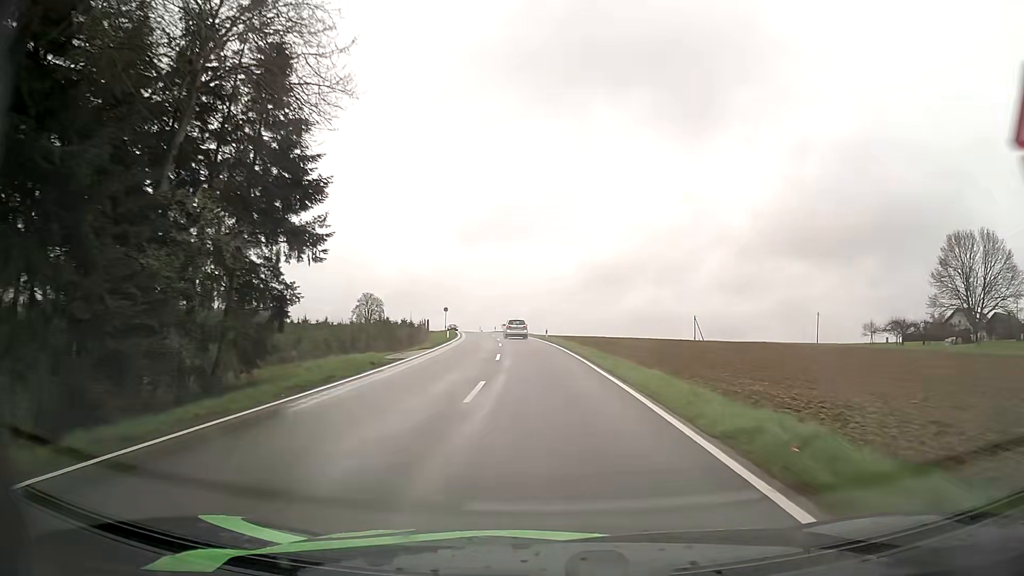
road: tertiary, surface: asphalt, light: Day
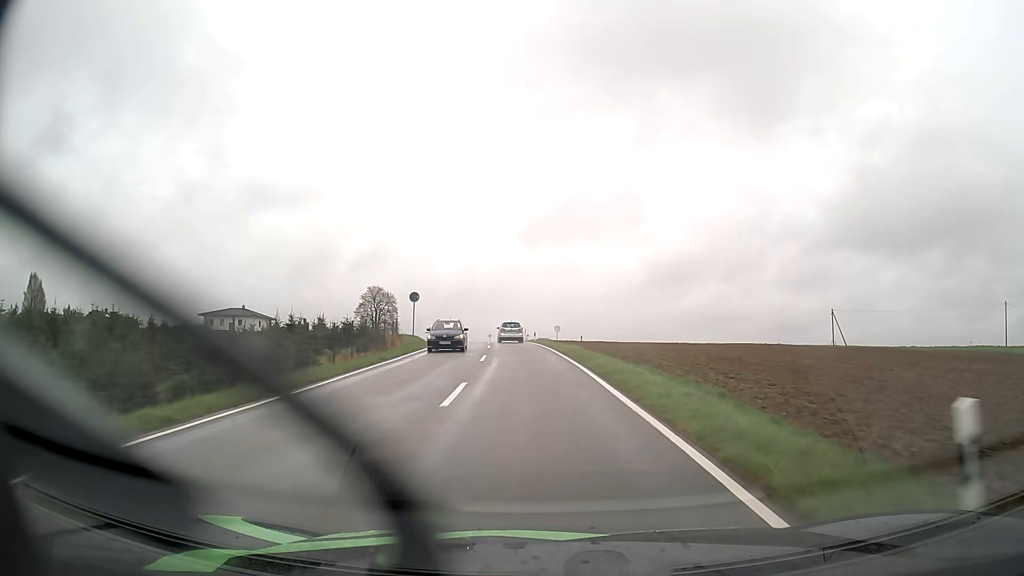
(-2.2, +50.1) m; -5°
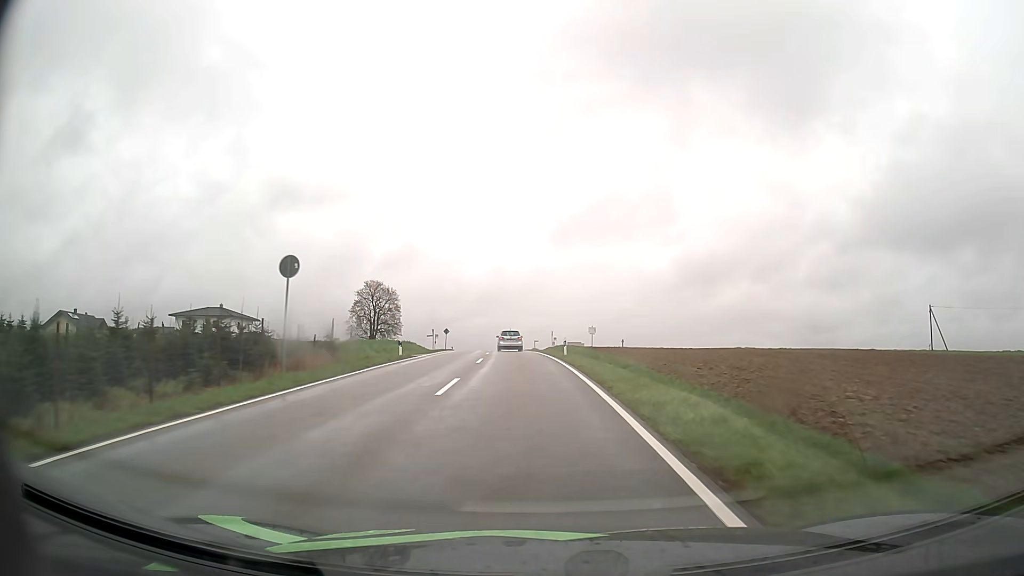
(-0.5, +23.1) m; -2°
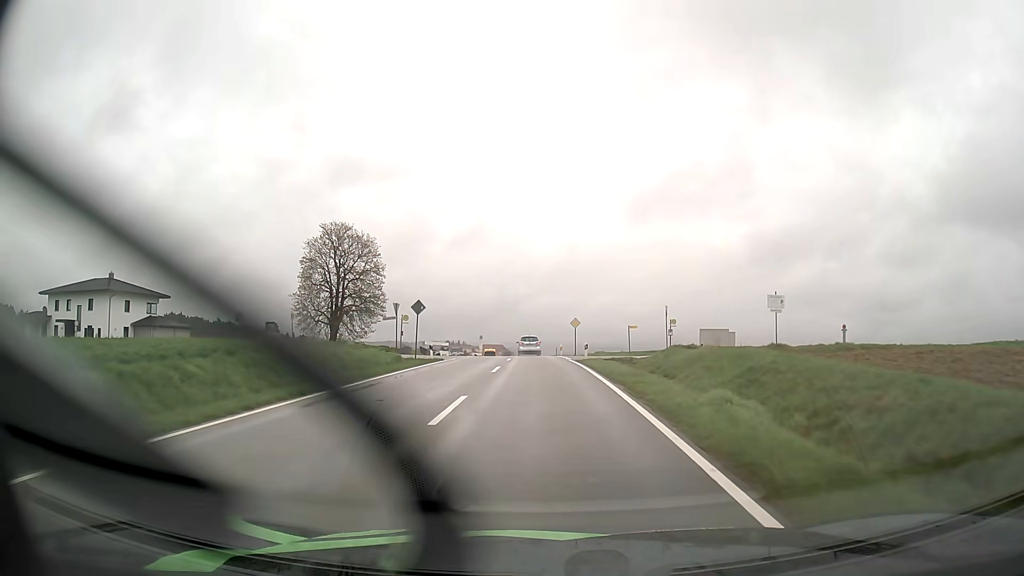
(-2.9, +52.9) m; -6°
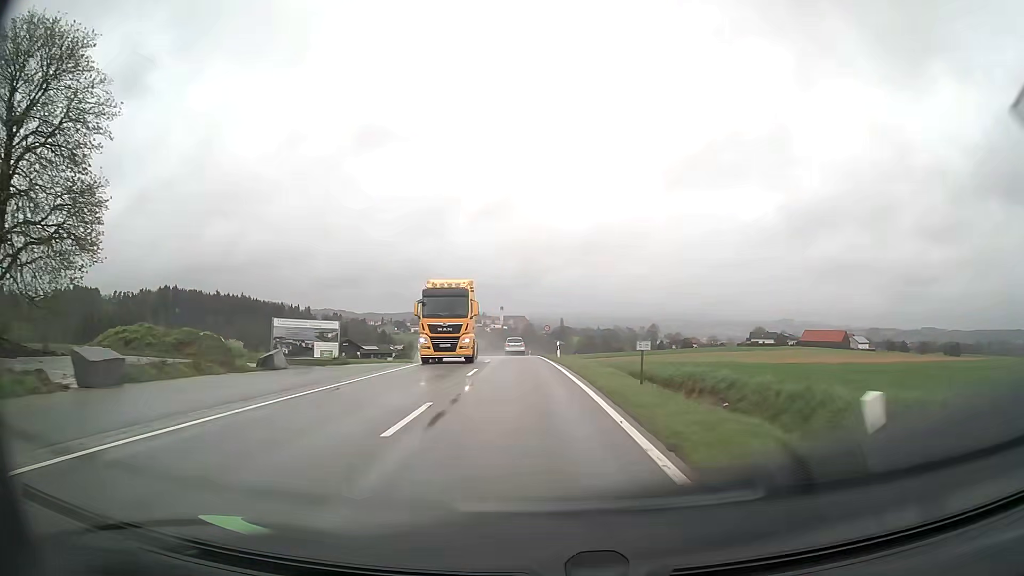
(-0.8, +50.1) m; -2°
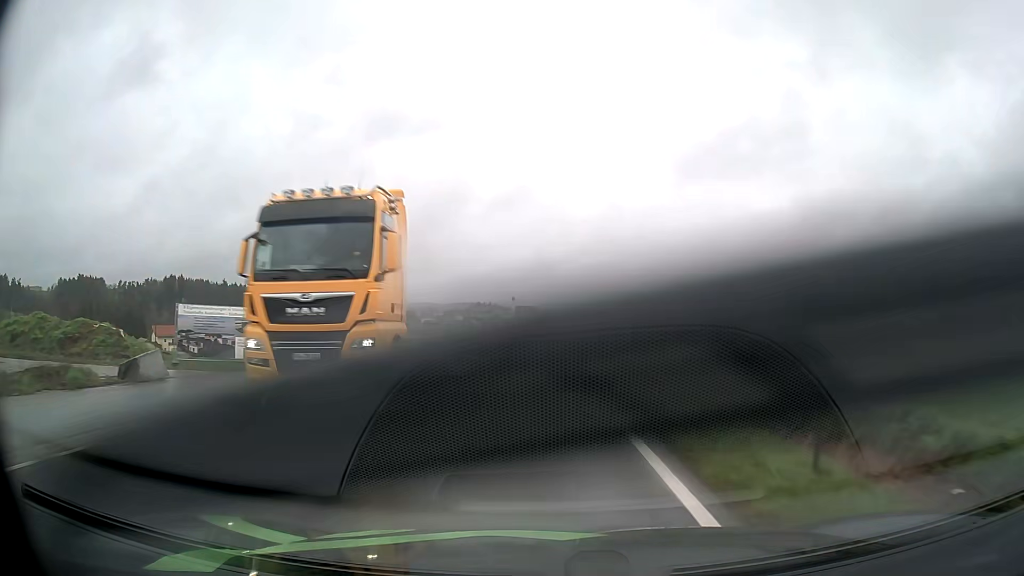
(-0.1, +9.9) m; -1°
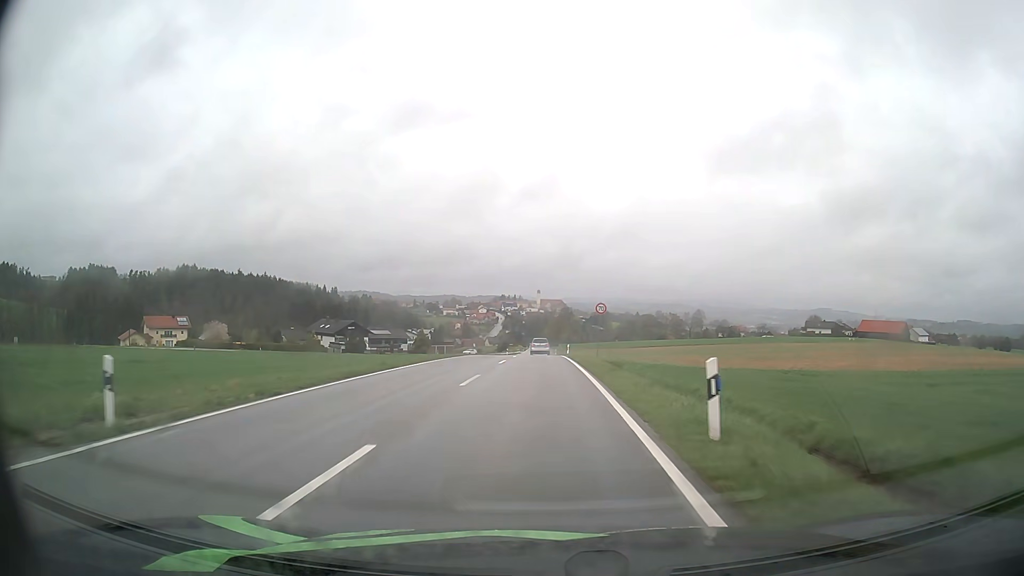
(-0.4, +20.2) m; -2°
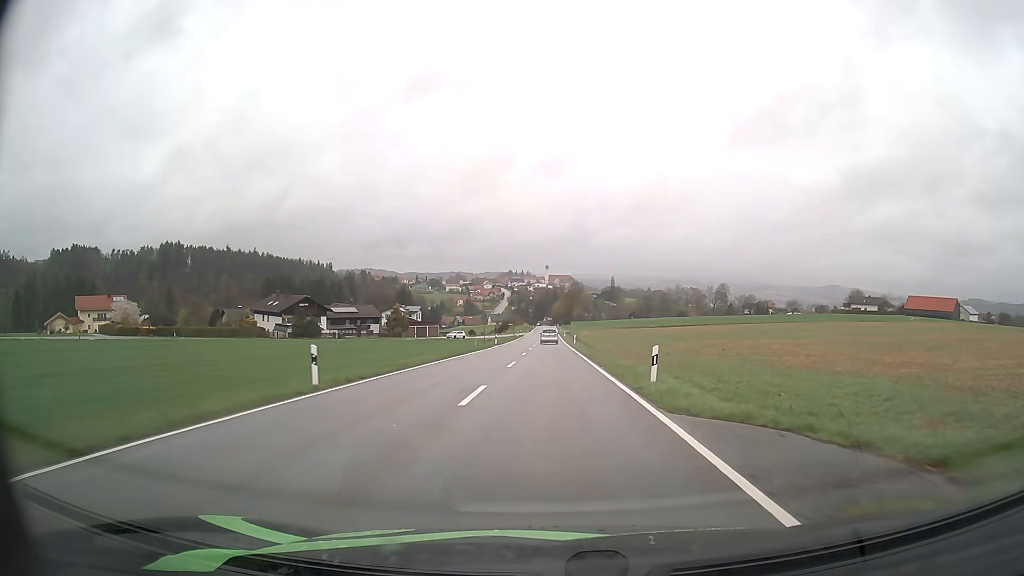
(-0.5, +41.3) m; -1°
(0, +10) (0, +20) (0, +30) (0, +40) (0, +50) (0, +60) (+1, +70) (+1, +80) (+1, +90) (+1, +100) m
